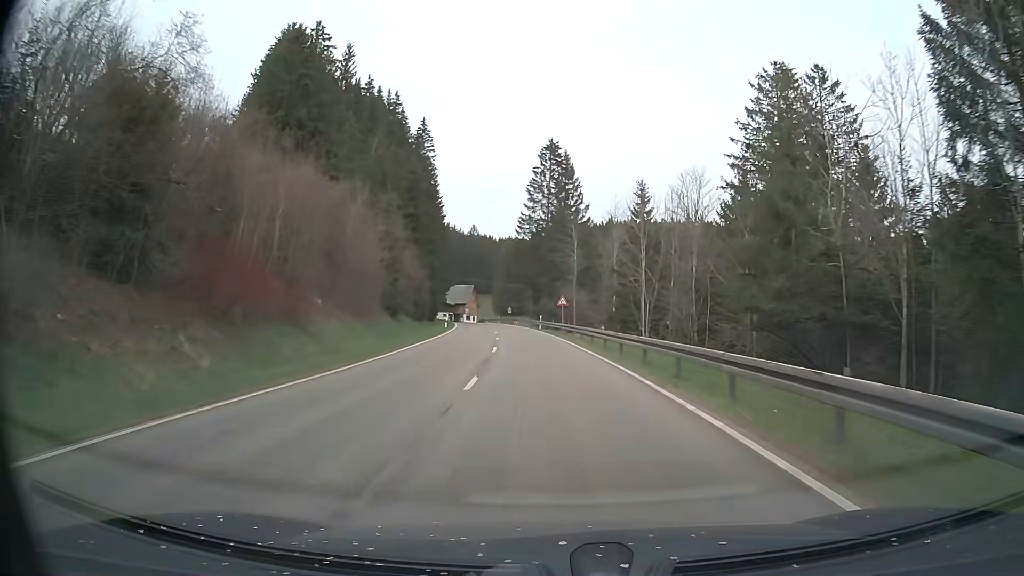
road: secondary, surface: asphalt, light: Day
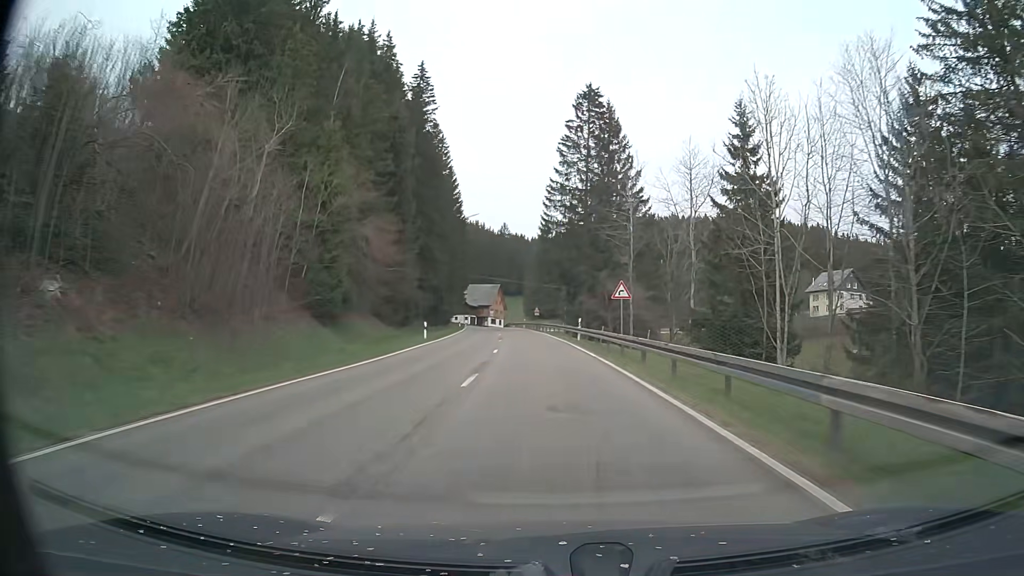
(-0.8, +24.1) m; -3°
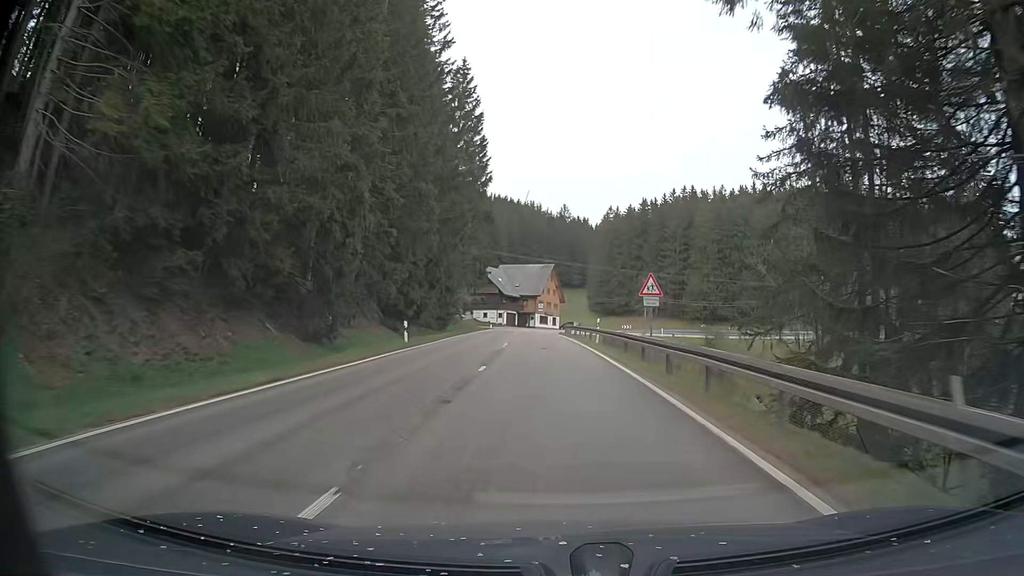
(-3.2, +58.0) m; -5°
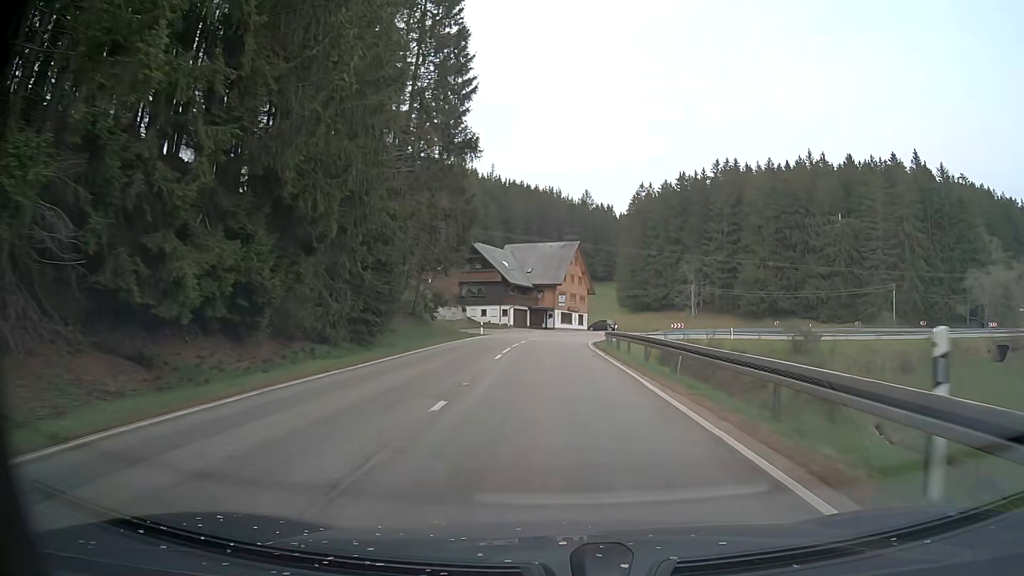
(-0.5, +30.9) m; -2°
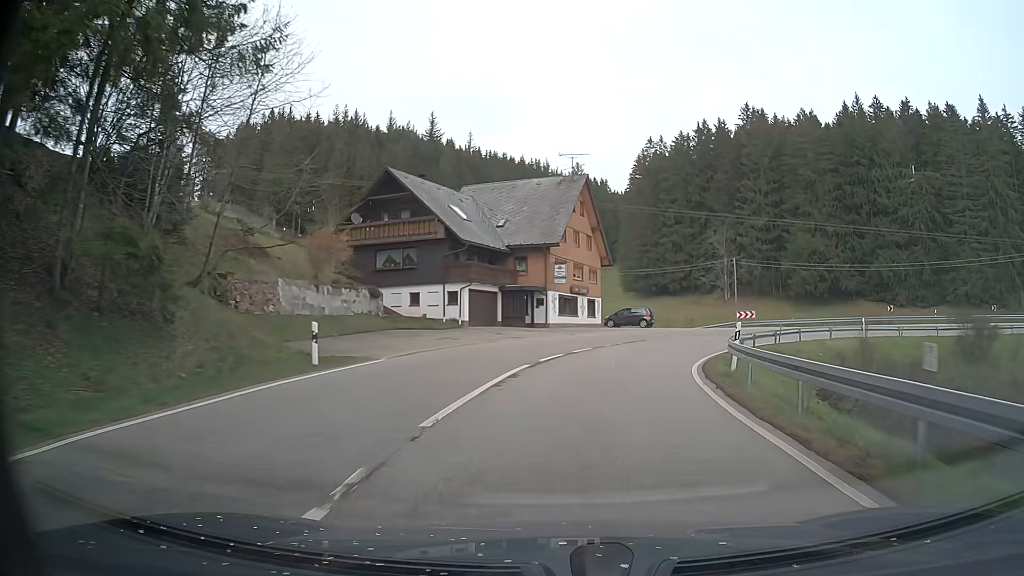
(-0.2, +35.1) m; +1°
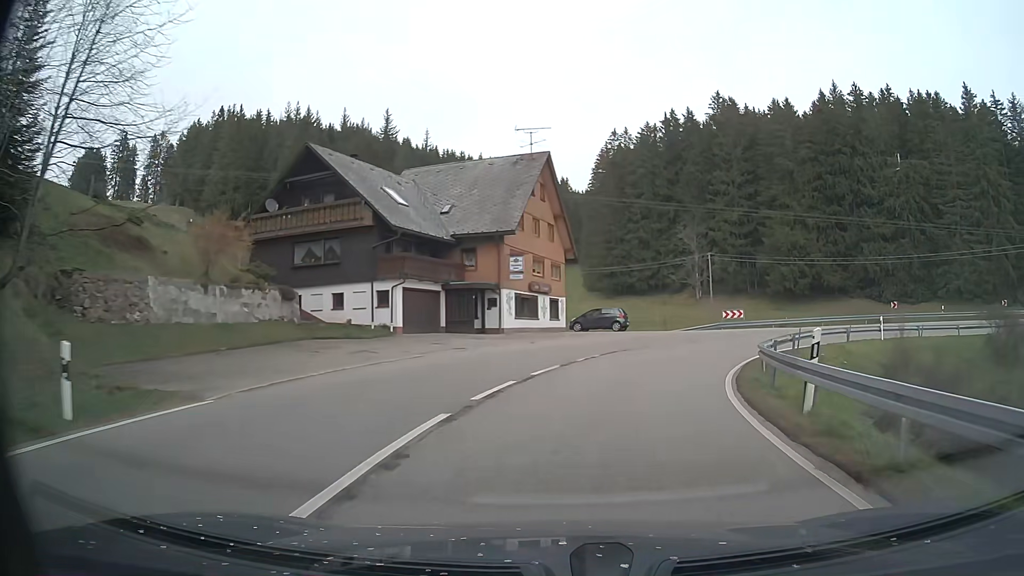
(+0.2, +7.6) m; +3°
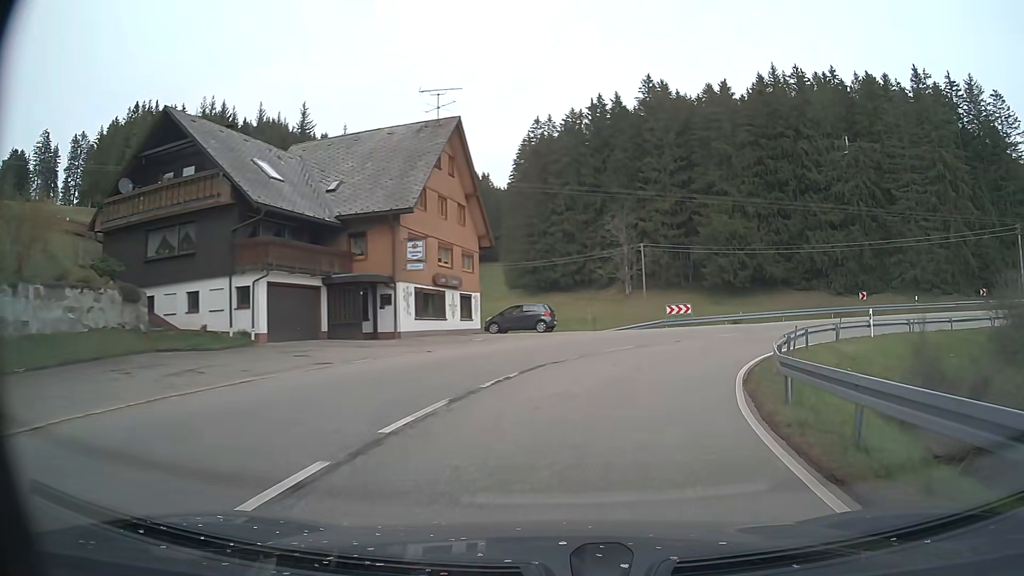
(+0.4, +7.3) m; +7°
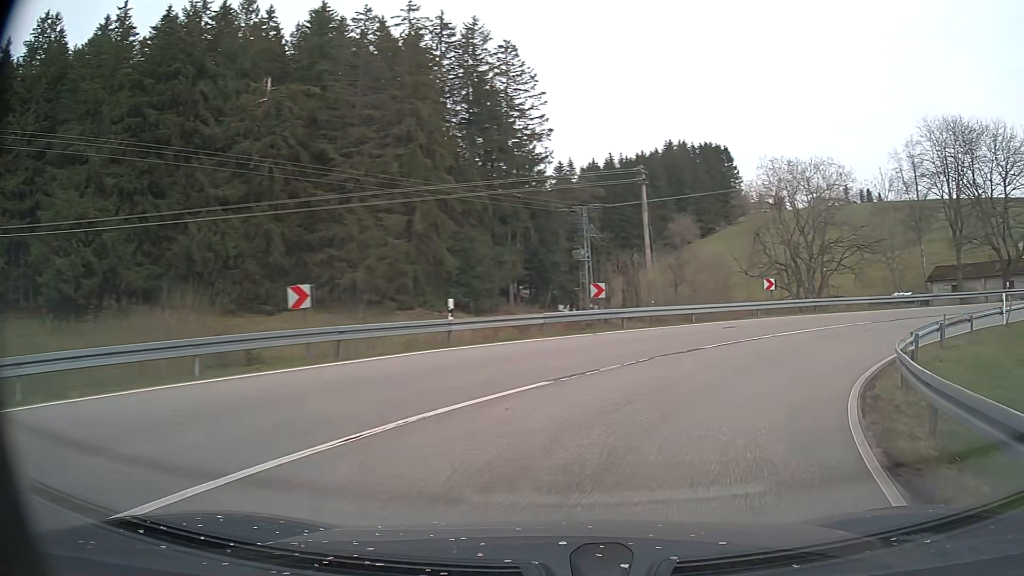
(+12.2, +30.8) m; +51°
(+2, +10) (+7, +18) (+15, +24) (+25, +27) (+35, +27) (+45, +25) (+54, +22) (+63, +18) (+73, +15) (+82, +12) m
